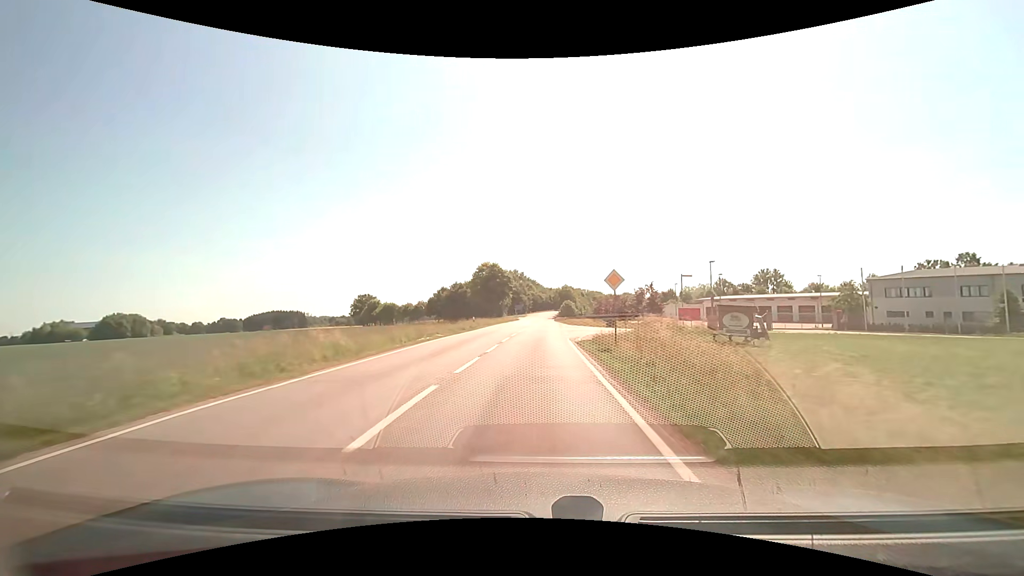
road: motorway_link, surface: asphalt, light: Day
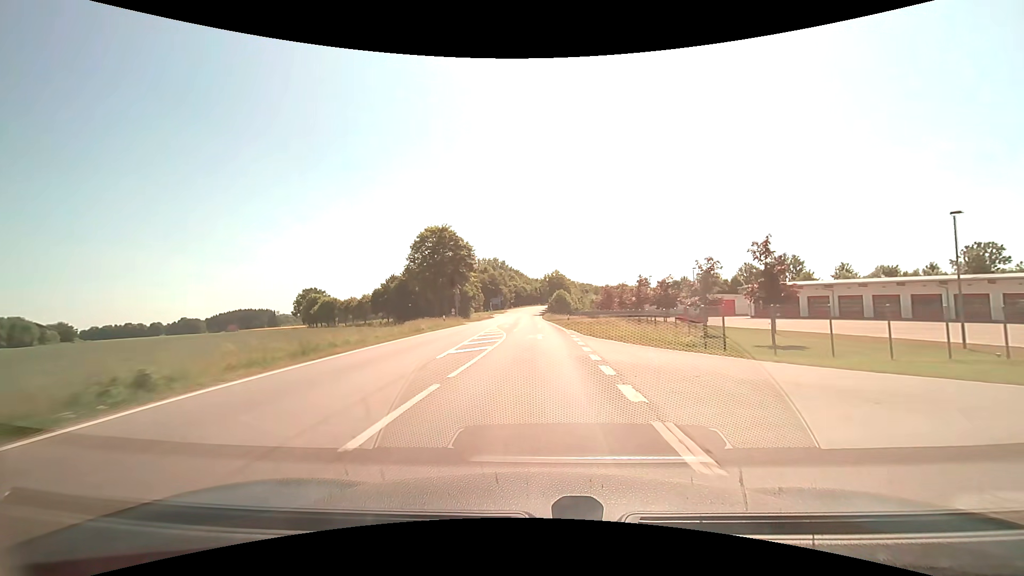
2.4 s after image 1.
(+0.9, +42.2) m; +2°
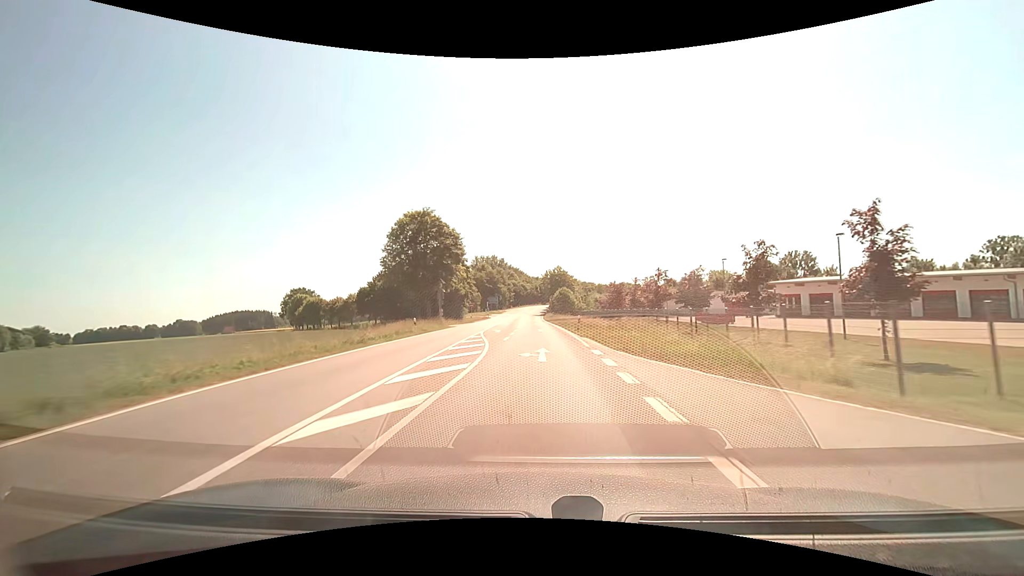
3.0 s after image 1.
(0.0, +10.5) m; 0°
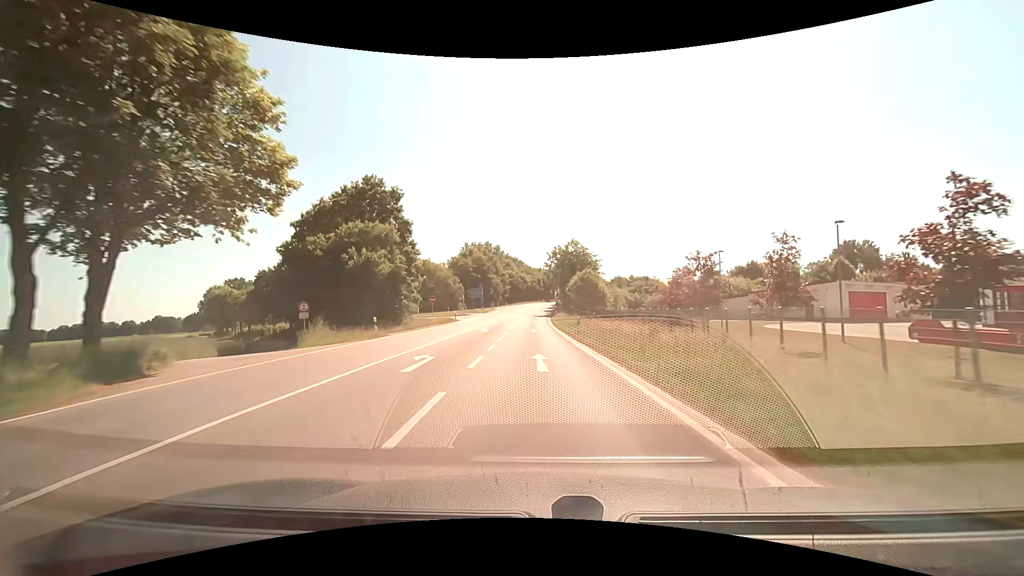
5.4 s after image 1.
(-0.2, +42.3) m; 0°
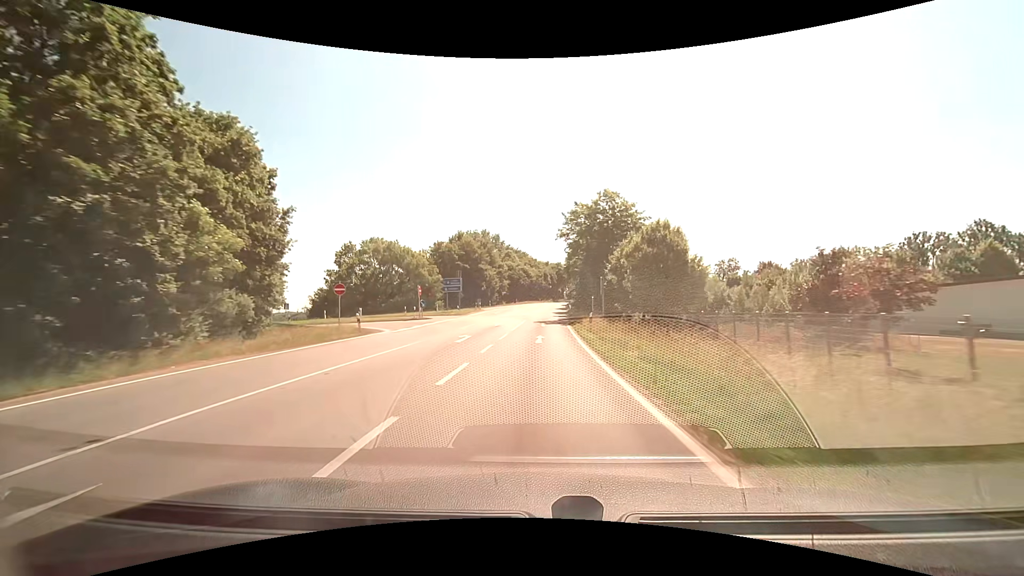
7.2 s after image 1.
(-0.3, +32.3) m; -1°
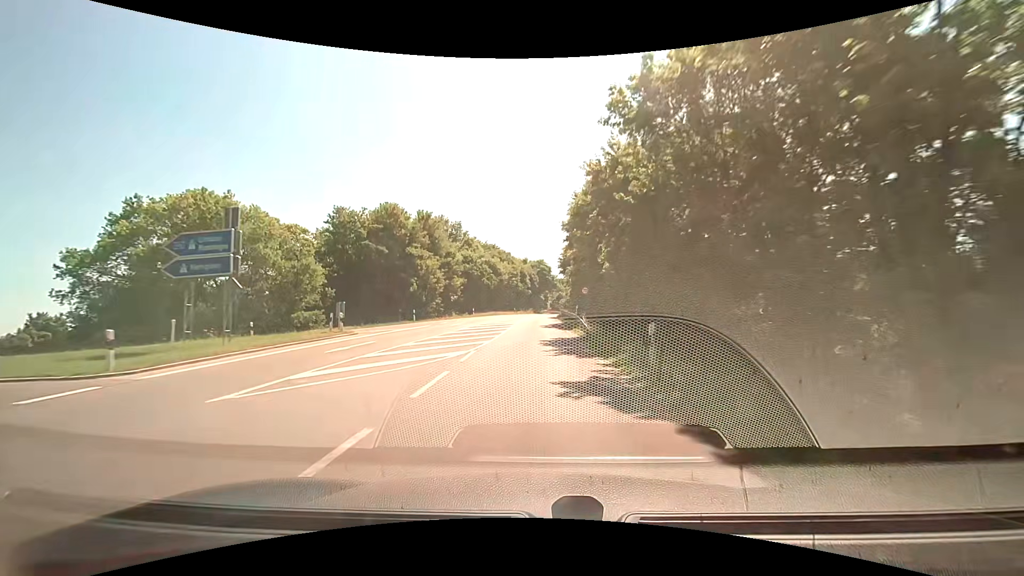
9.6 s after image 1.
(+0.6, +43.4) m; +2°
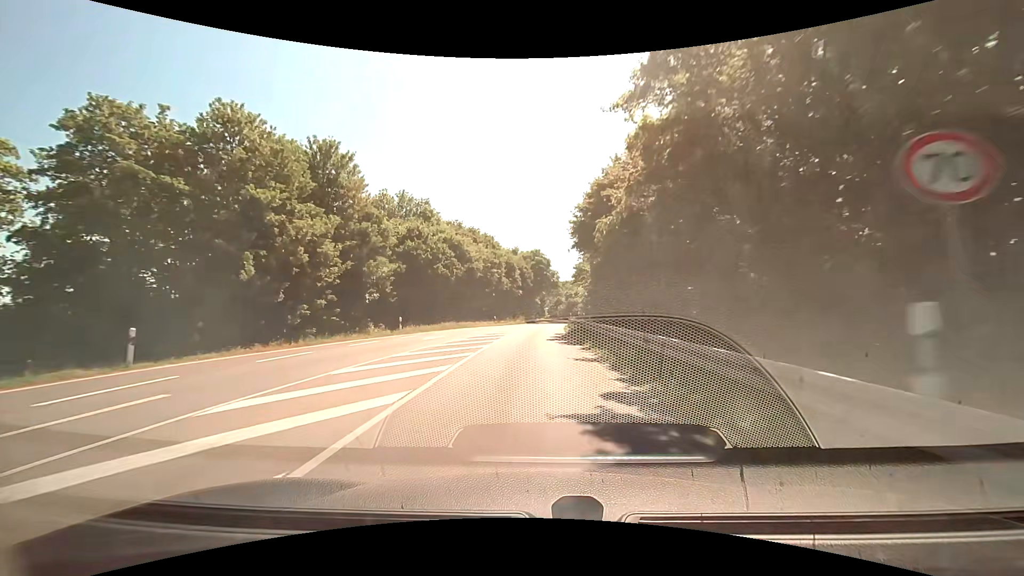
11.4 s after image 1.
(+0.4, +31.9) m; +1°
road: tertiary
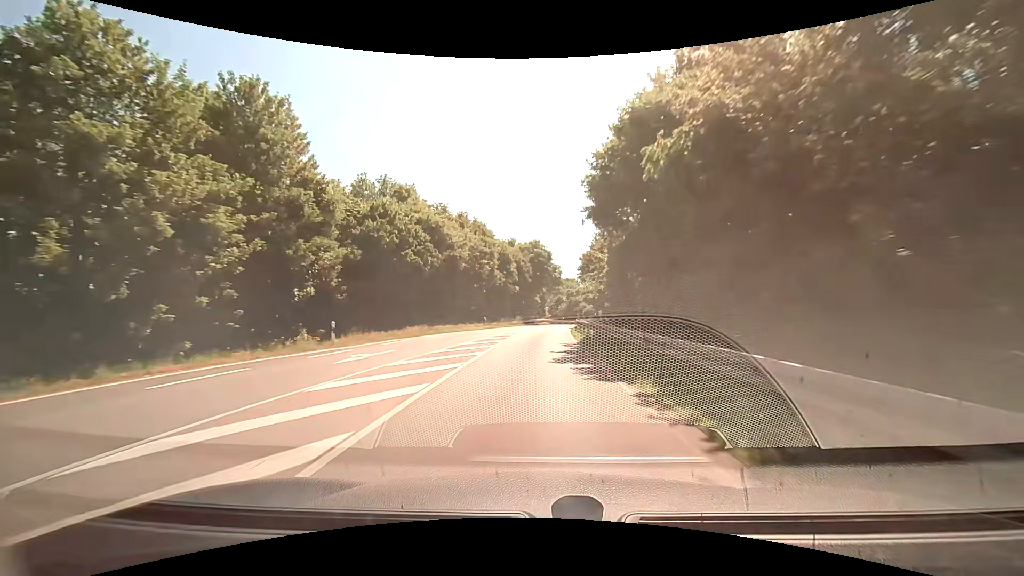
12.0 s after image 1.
(-0.1, +10.4) m; 0°
(0, +10) (0, +20) (+1, +30) (+1, +40) (+2, +50) (+3, +60) (+5, +70) (+7, +80) (+9, +89) (+11, +99) m
